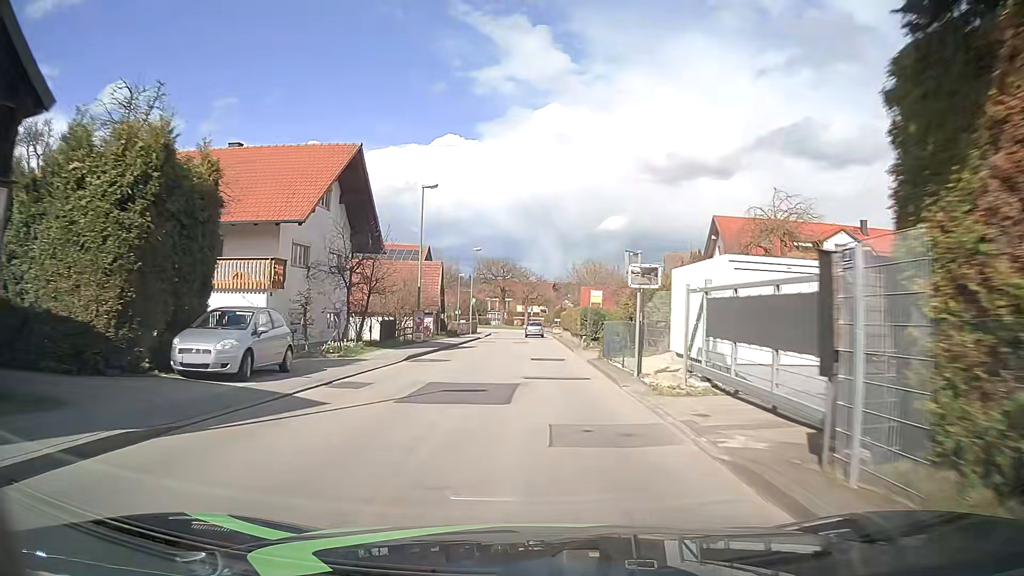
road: unclassified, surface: asphalt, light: Day
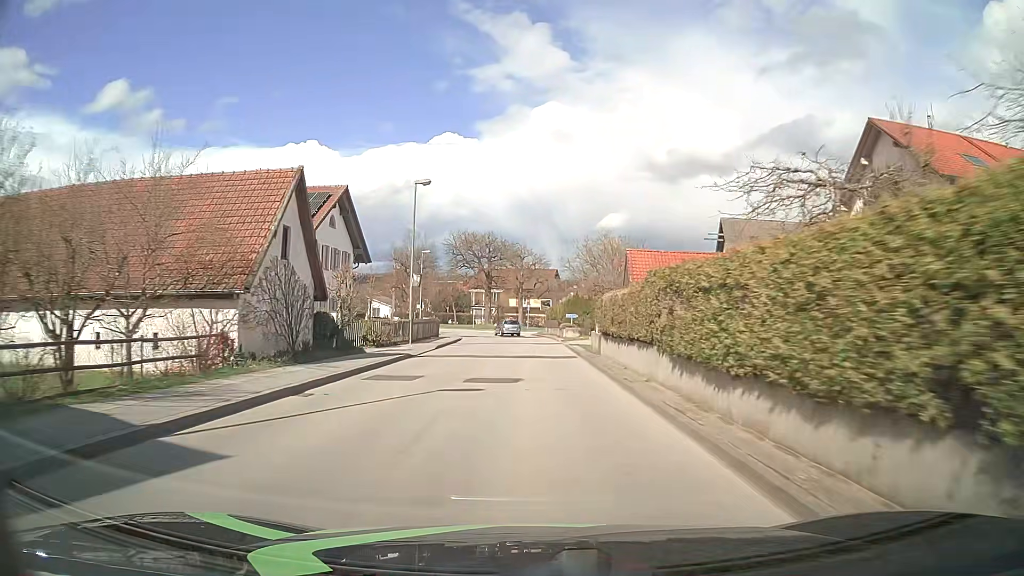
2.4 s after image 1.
(+0.3, +30.7) m; +1°
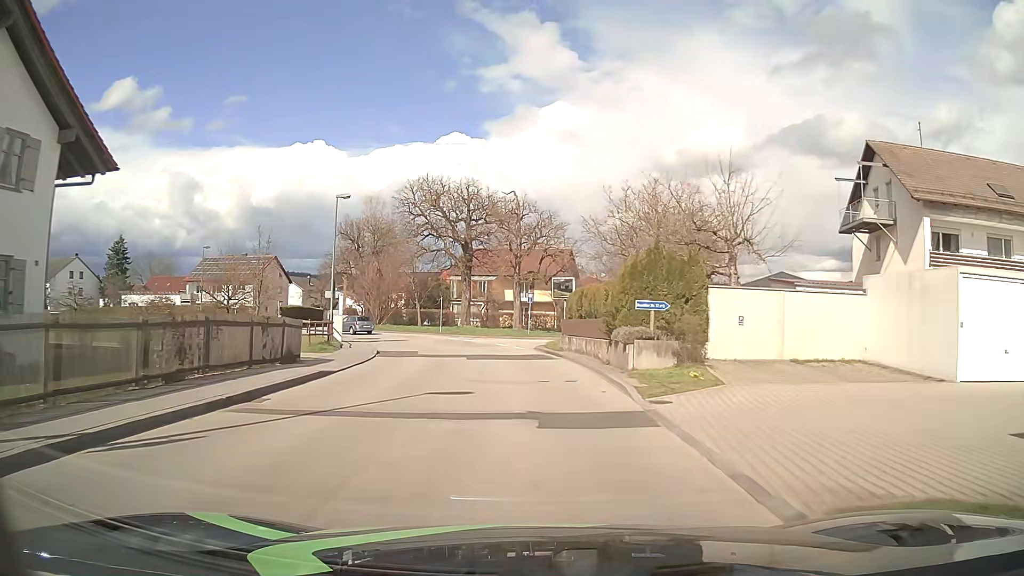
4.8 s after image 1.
(+0.1, +30.6) m; 0°
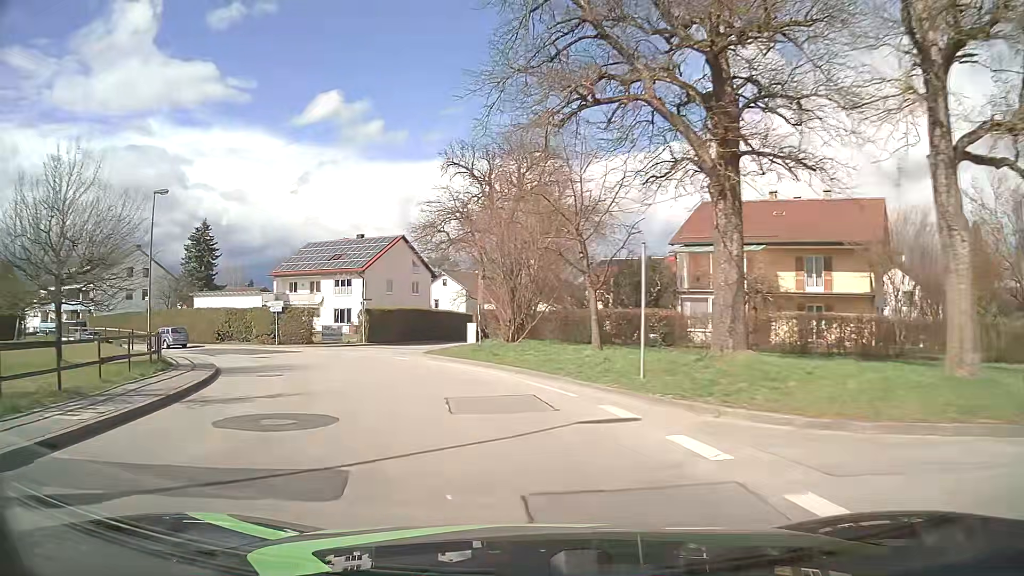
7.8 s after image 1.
(-3.6, +35.9) m; -18°
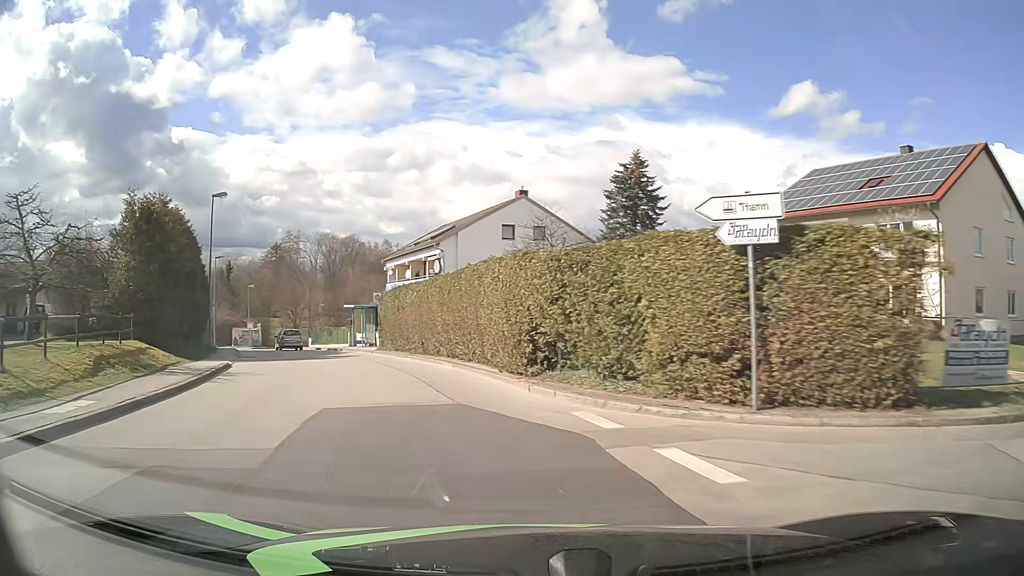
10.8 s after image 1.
(-11.4, +32.0) m; -41°
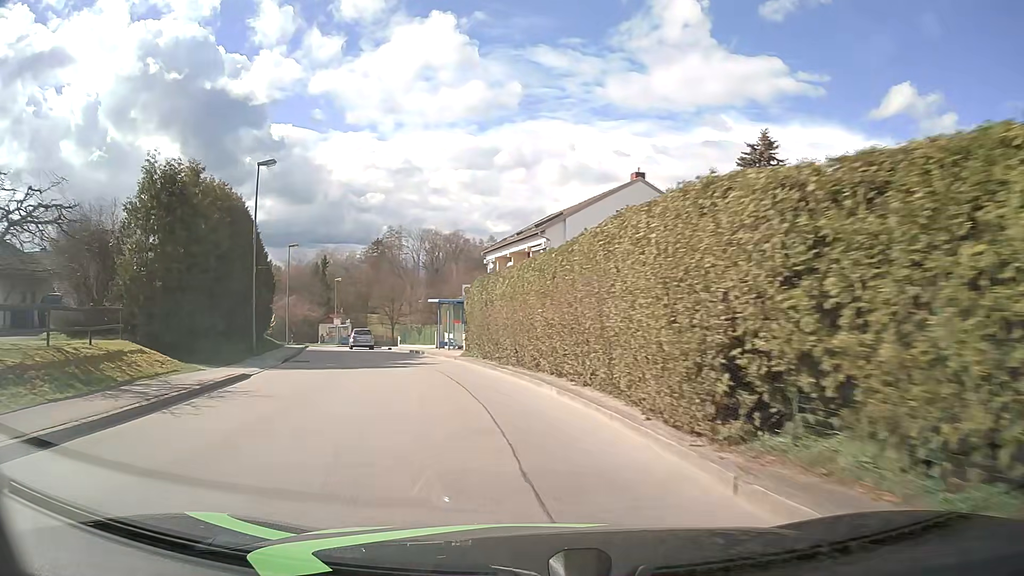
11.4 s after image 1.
(-0.6, +6.9) m; -10°
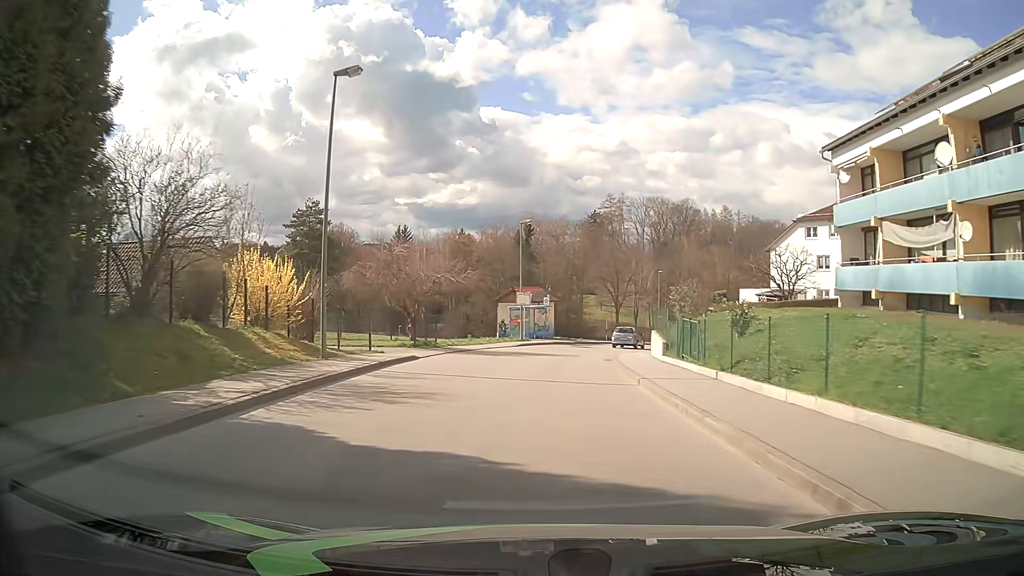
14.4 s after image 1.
(-8.5, +35.8) m; -19°
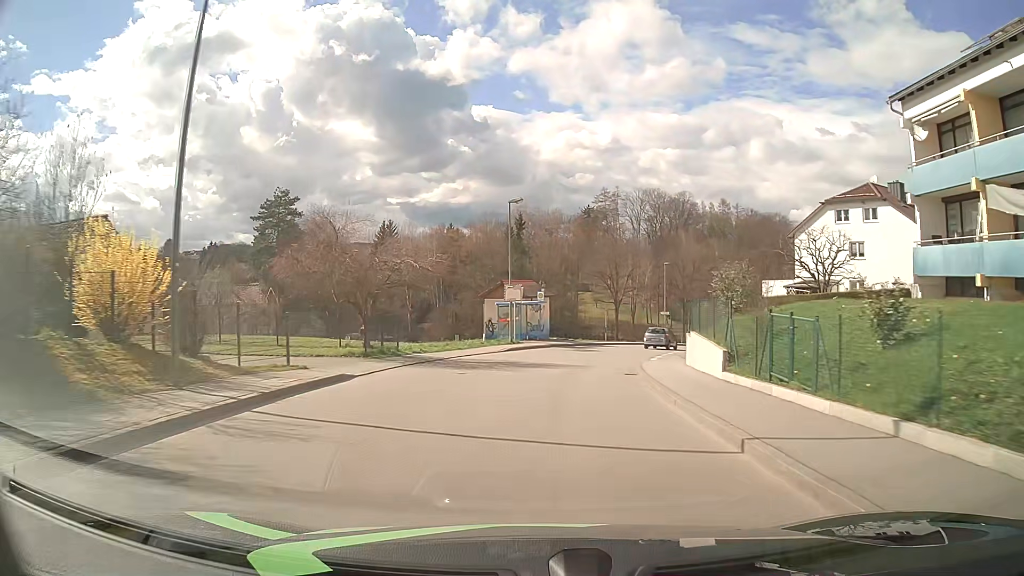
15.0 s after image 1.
(0.0, +7.5) m; 0°
